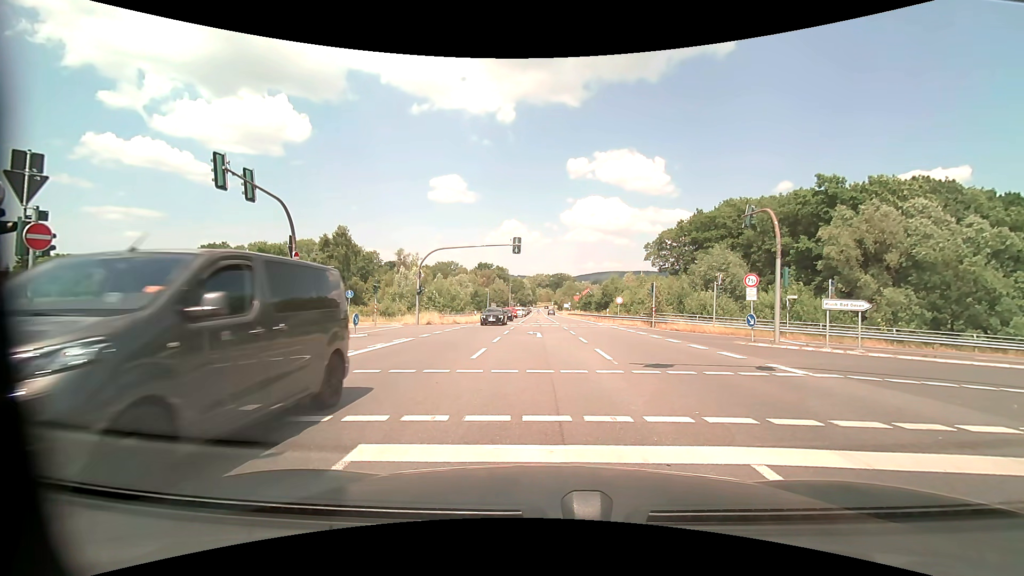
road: secondary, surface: asphalt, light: Day
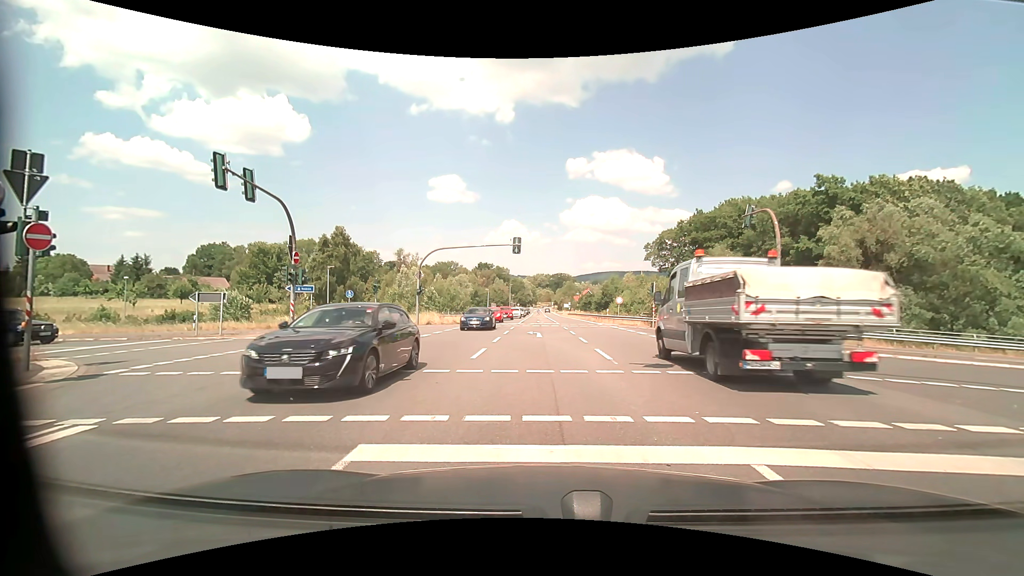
(0.0, 0.0) m; 0°
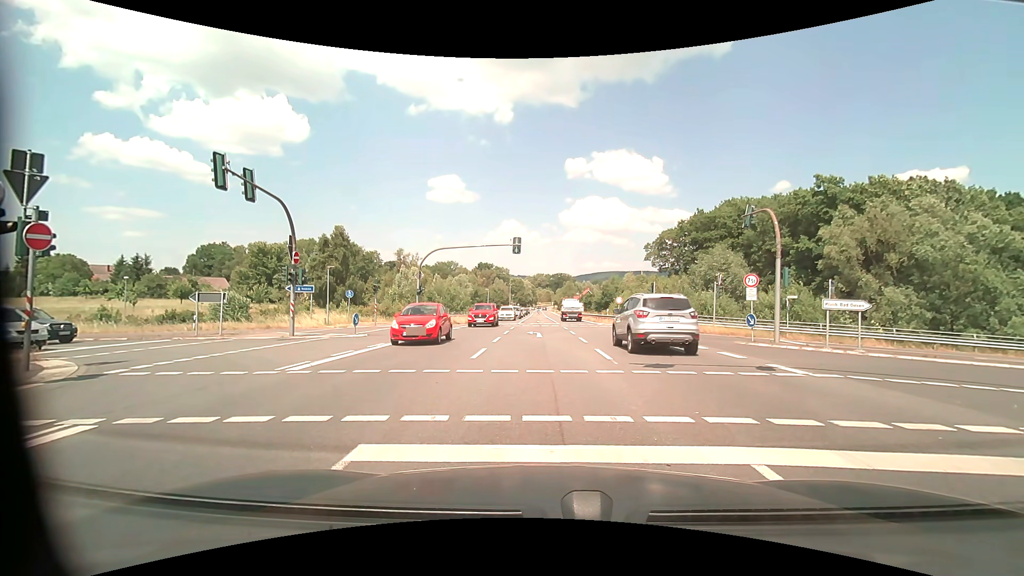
(0.0, 0.0) m; 0°
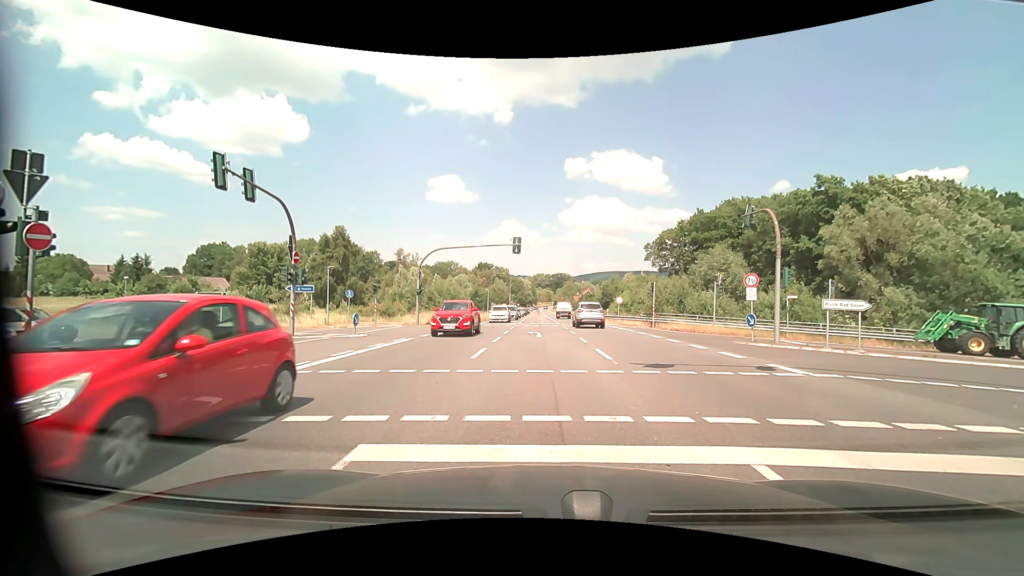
(0.0, 0.0) m; 0°
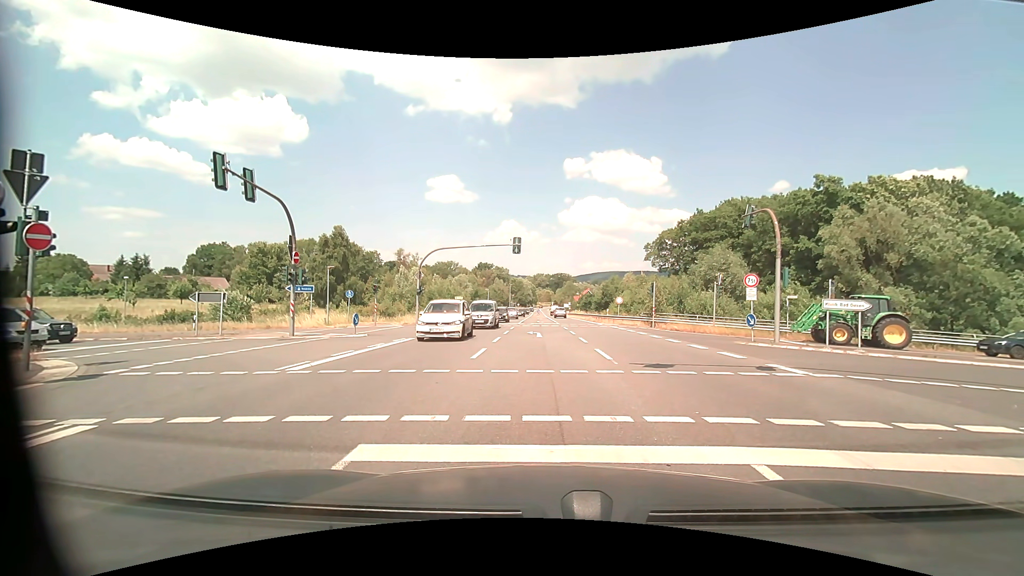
(0.0, 0.0) m; 0°
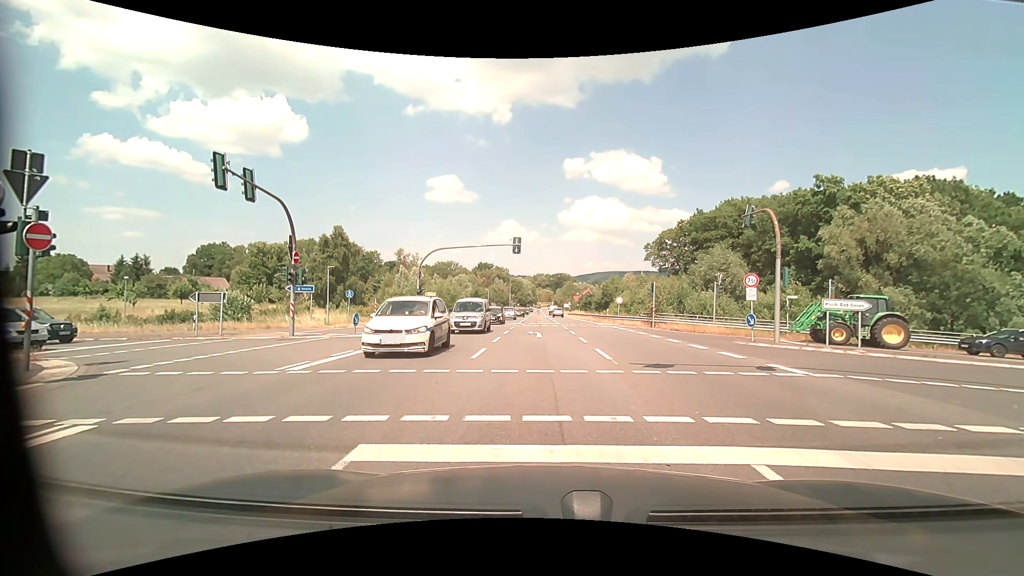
(0.0, 0.0) m; 0°
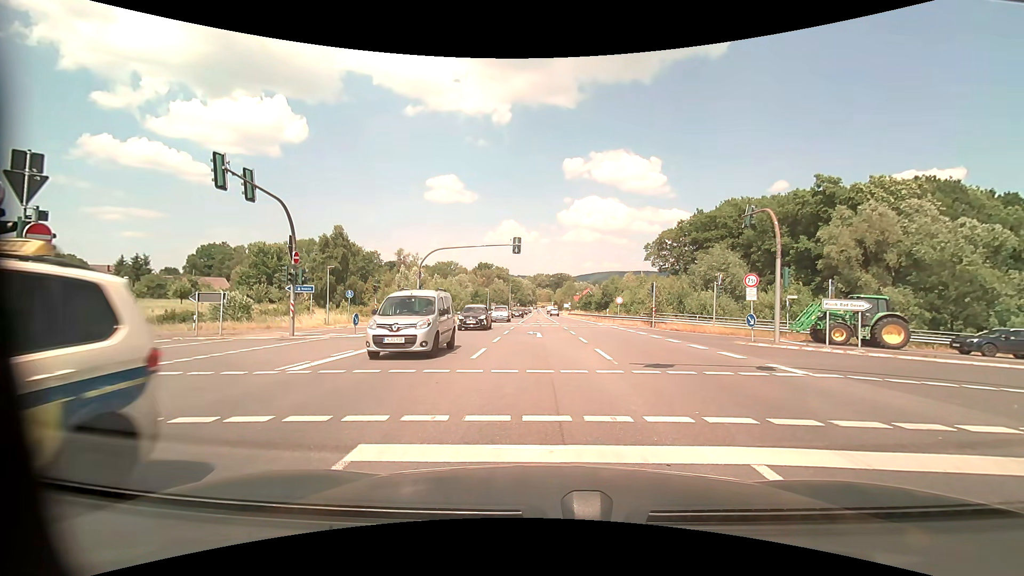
(0.0, 0.0) m; 0°
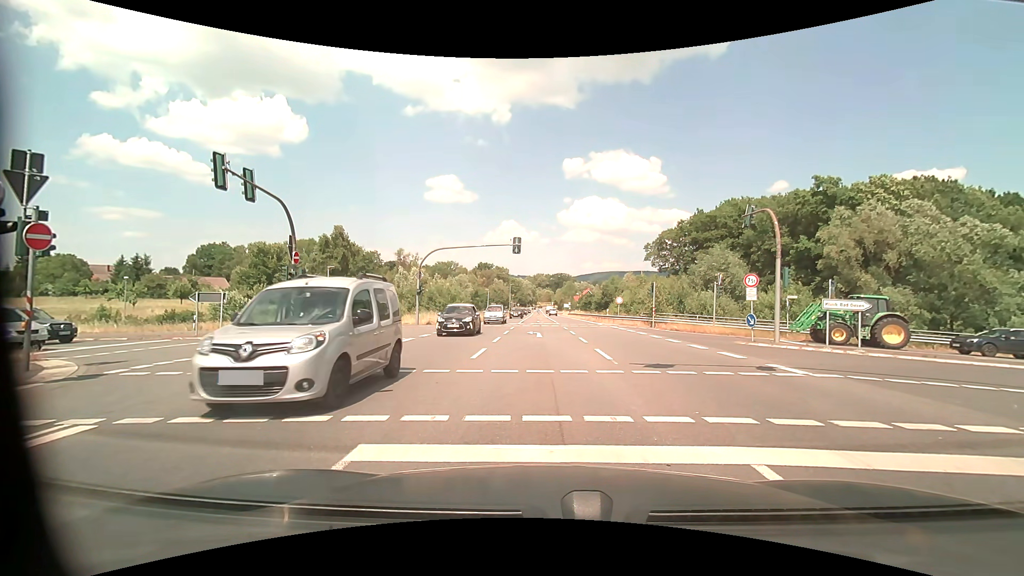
(0.0, 0.0) m; 0°
(0, +10) (0, +20) (-5, +29) (-14, +32) (-24, +32) (-34, +32) (-44, +31) (-54, +30) (-64, +29) (-74, +28) m
